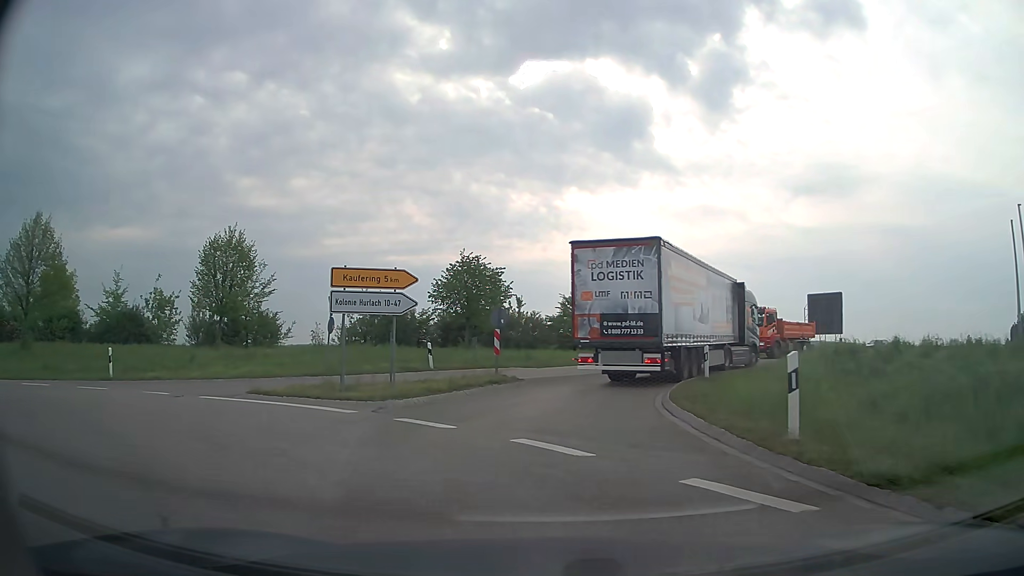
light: Day
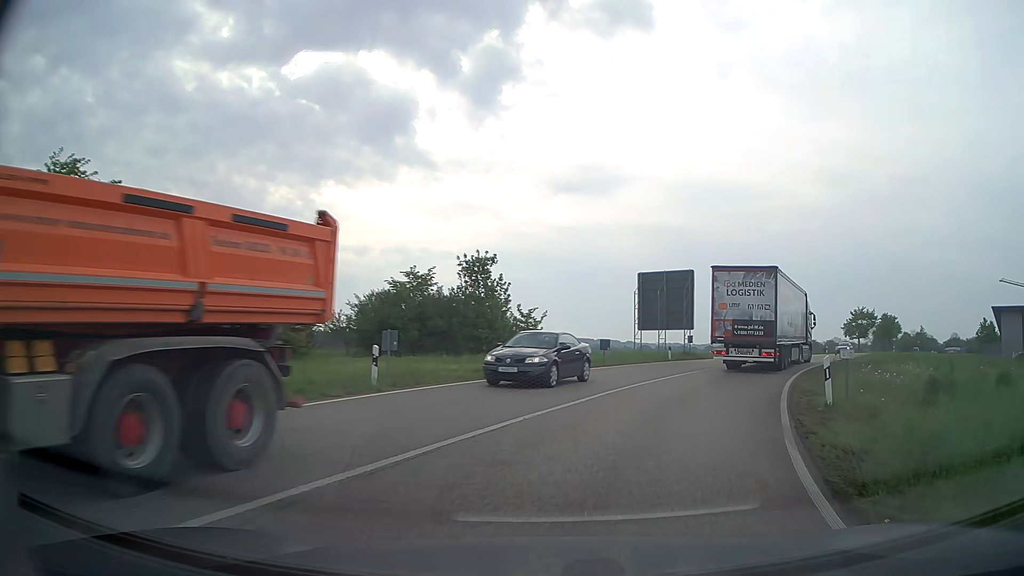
(+2.4, +21.9) m; +21°
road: secondary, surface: asphalt
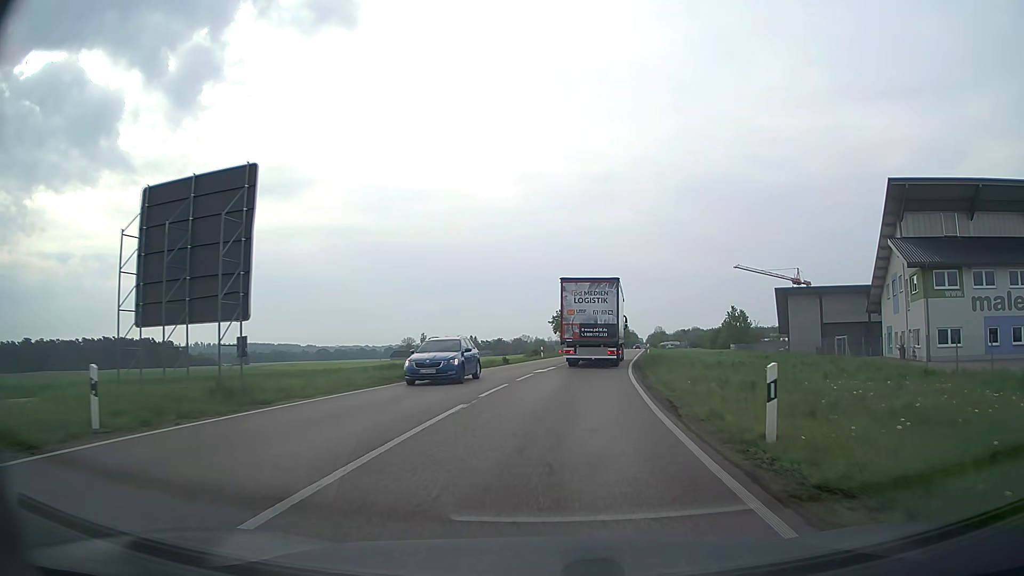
(+8.6, +27.8) m; +27°
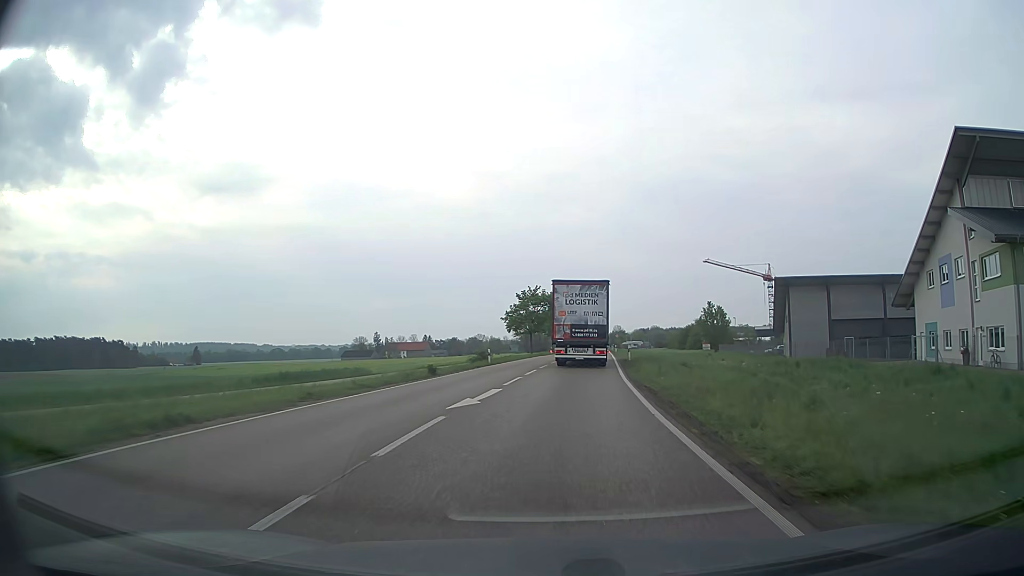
(+0.4, +14.3) m; +4°
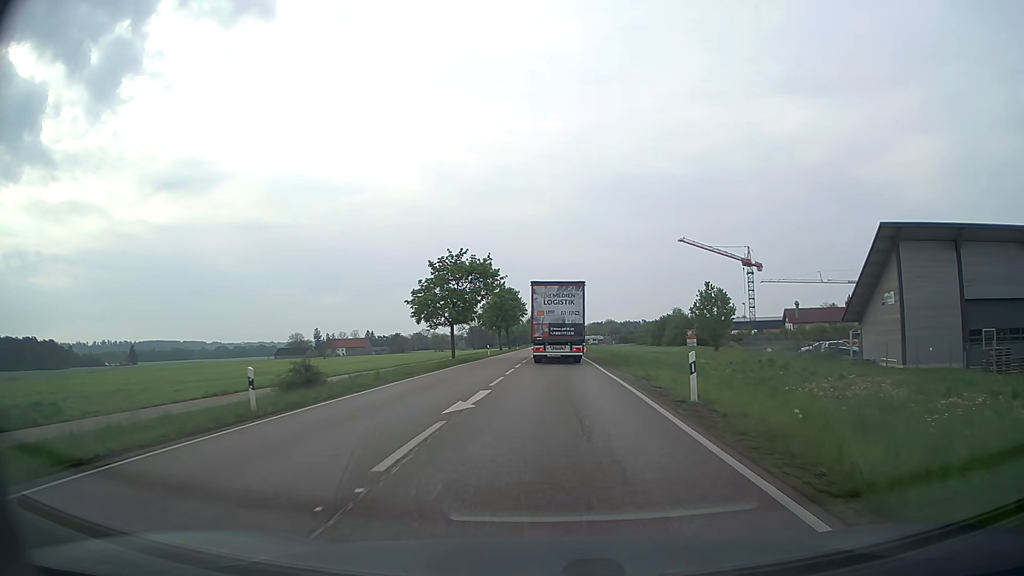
(+1.4, +31.1) m; +4°
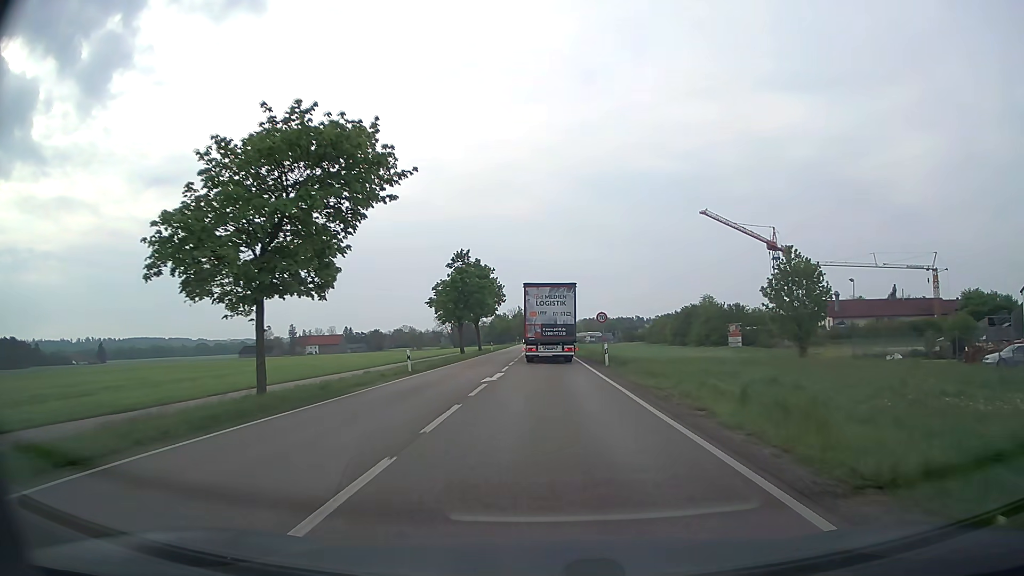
(+0.4, +33.3) m; +1°
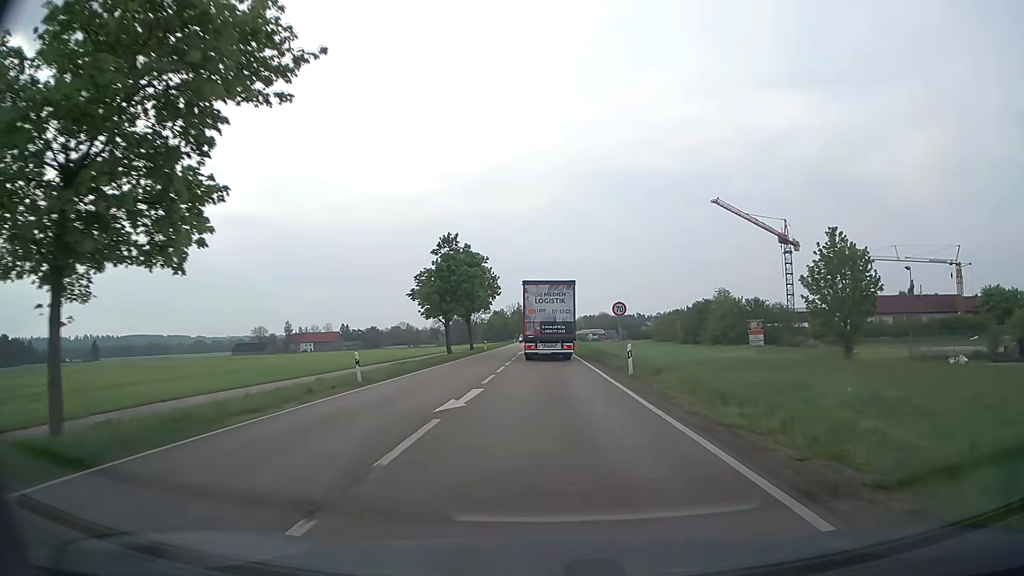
(0.0, +8.7) m; 0°
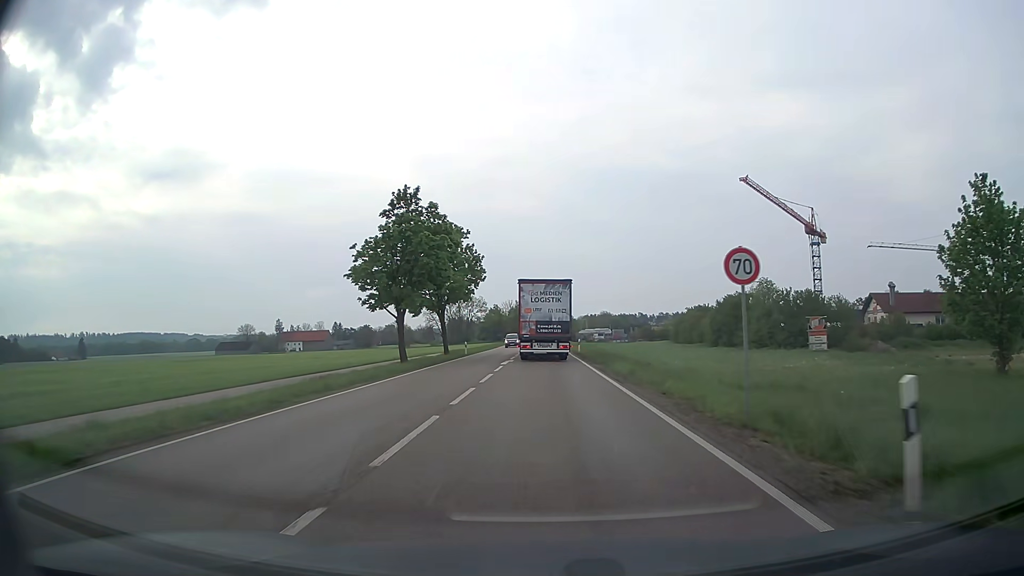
(0.0, +17.8) m; 0°
(0, +10) (0, +20) (0, +30) (0, +40) (0, +50) (0, +60) (0, +70) (0, +80) (0, +90) (0, +100) m
